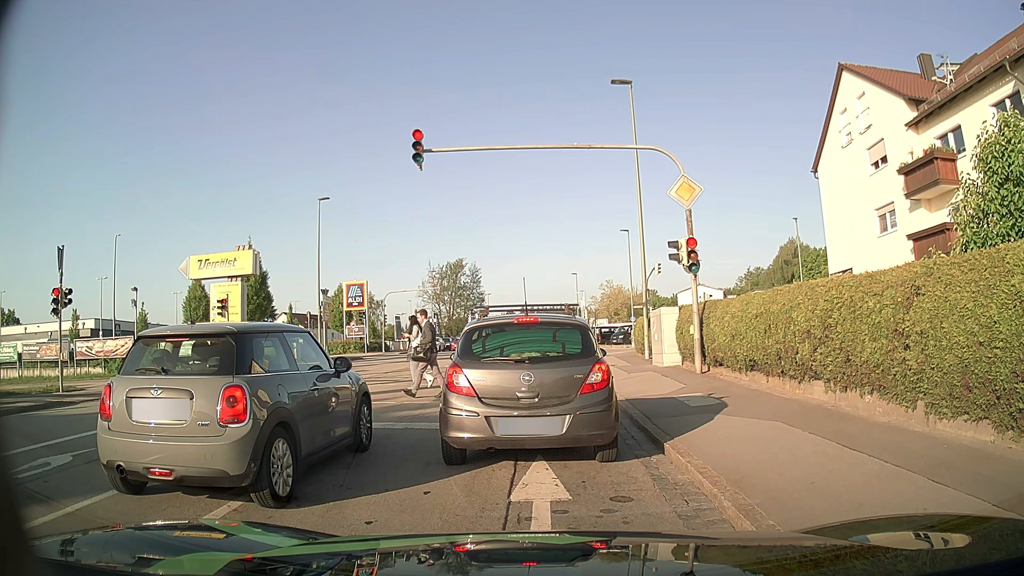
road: tertiary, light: Day
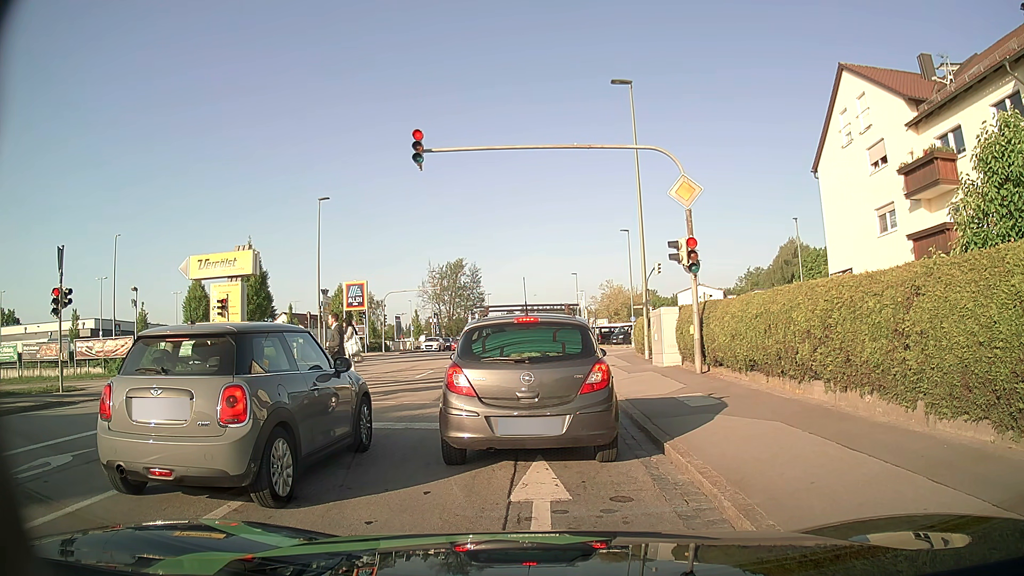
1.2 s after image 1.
(0.0, 0.0) m; 0°
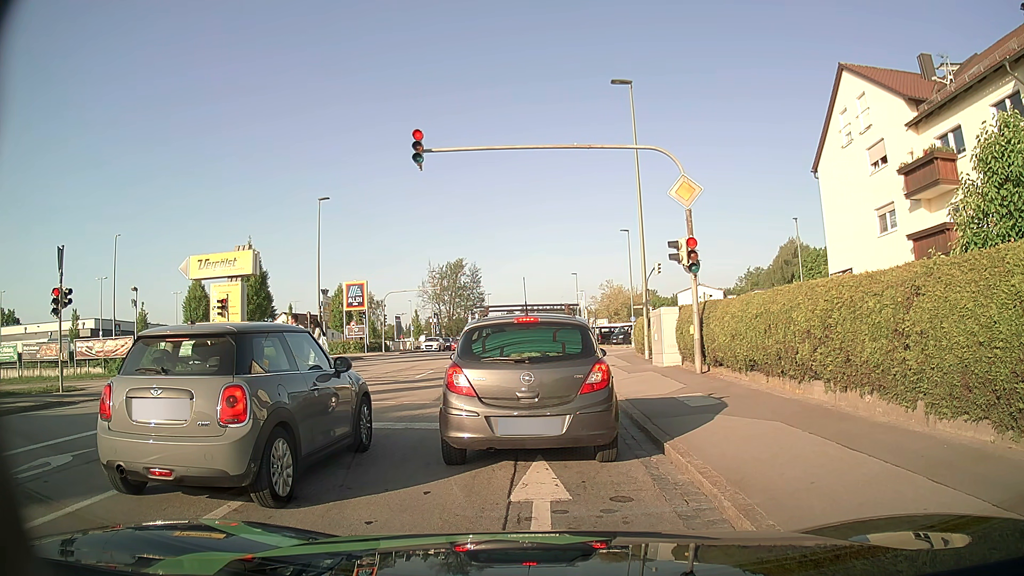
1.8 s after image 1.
(0.0, 0.0) m; 0°
(0, +10) (-1, +20) (-1, +30) (-2, +40) (-2, +50) (-3, +60) (-3, +70) (-4, +80) (-4, +90) (-4, +100) m
